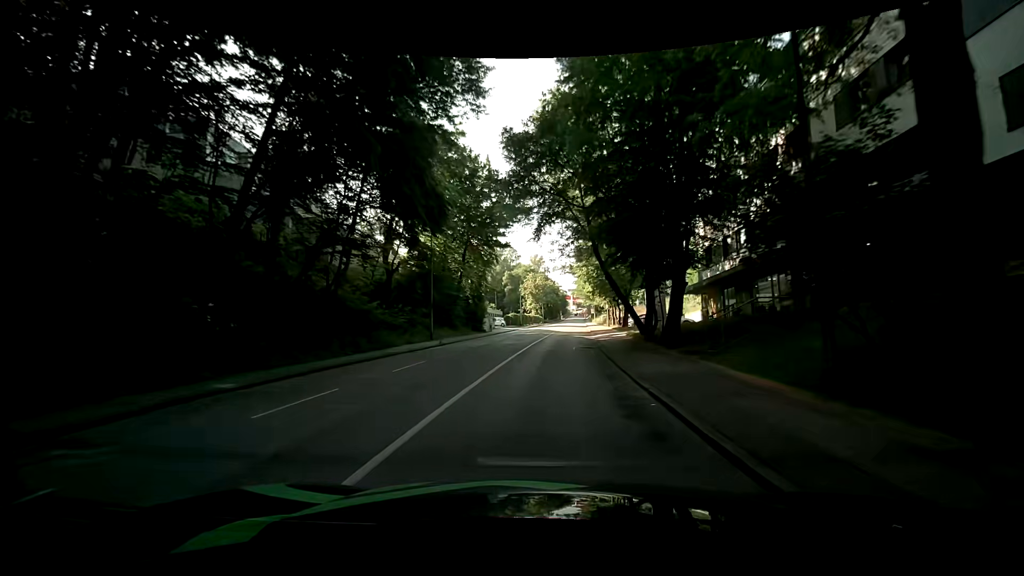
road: tertiary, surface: asphalt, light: Day
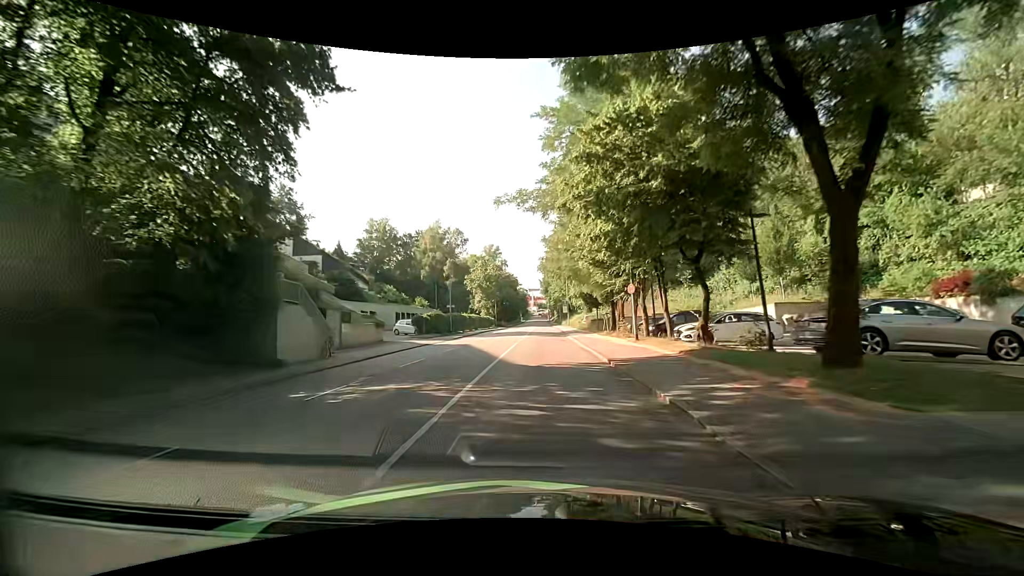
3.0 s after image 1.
(+1.6, +35.0) m; +5°
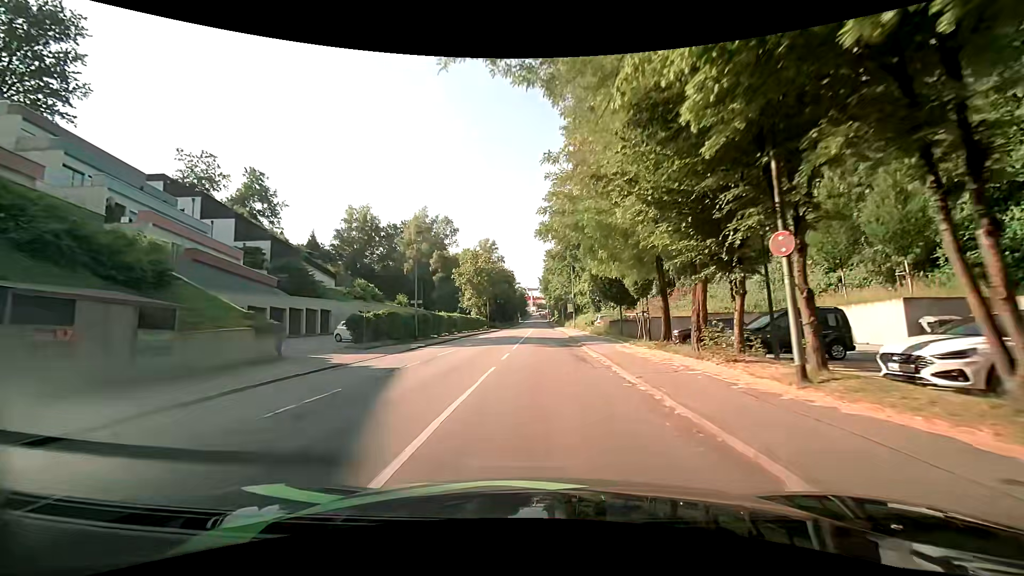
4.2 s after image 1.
(-0.2, +13.8) m; -1°
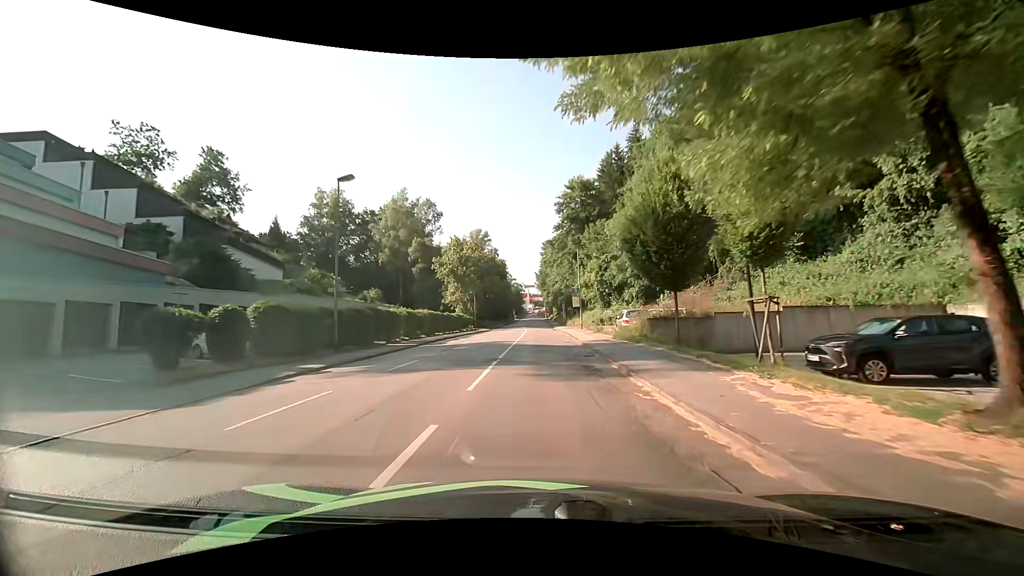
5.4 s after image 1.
(+0.3, +14.0) m; +1°
(0, +10) (0, +20) (0, +30) (0, +40) (0, +50) (0, +60) (-1, +70) (-1, +80) (-2, +90) (-2, +100) m
